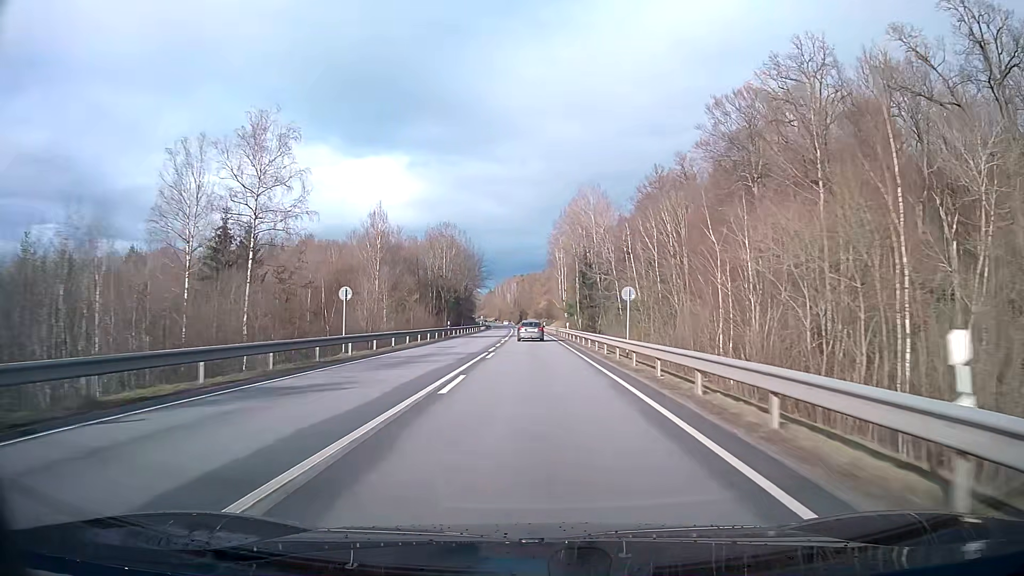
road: primary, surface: asphalt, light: Day
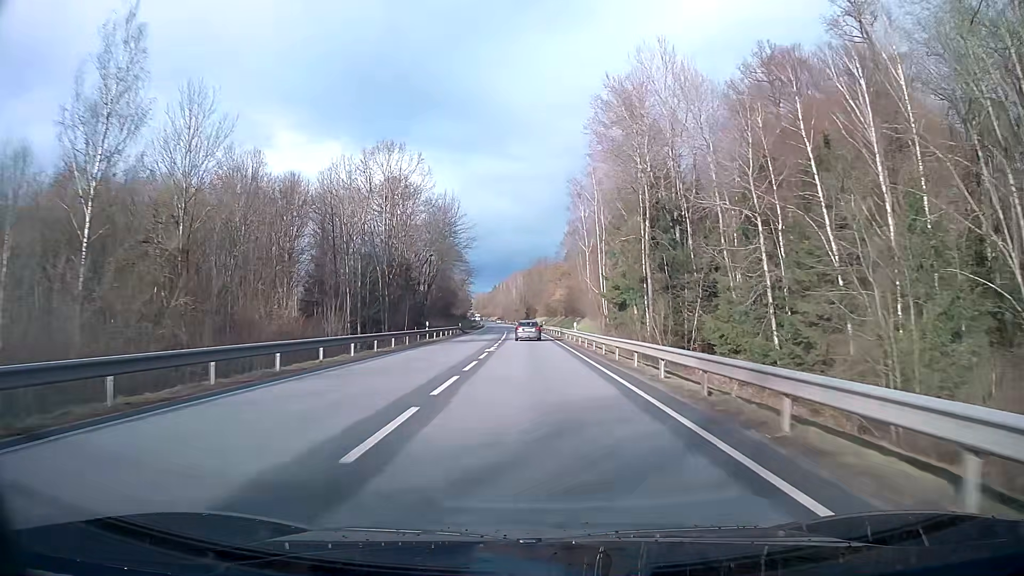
(-0.4, +60.3) m; -1°
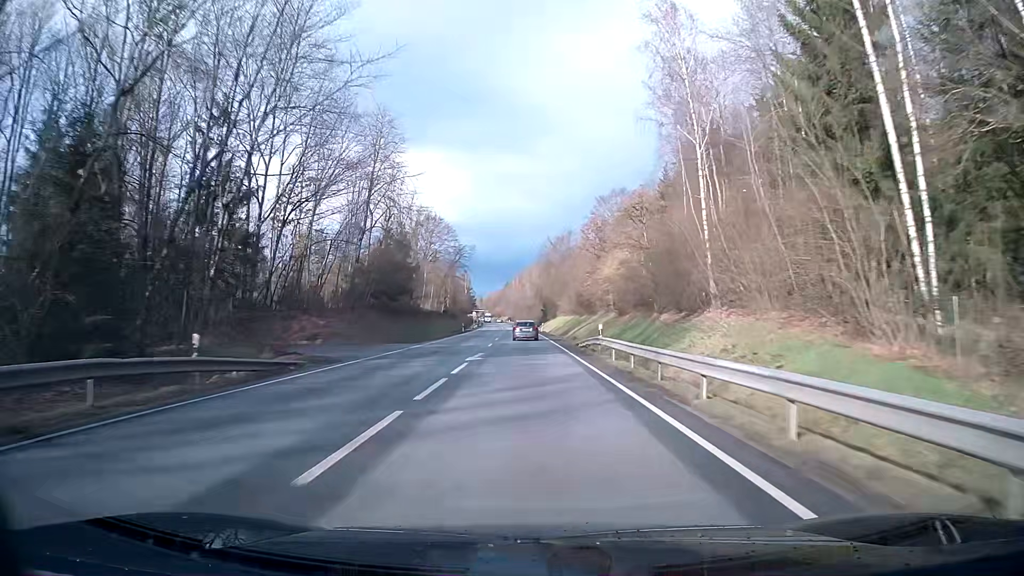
(-0.8, +61.0) m; -1°
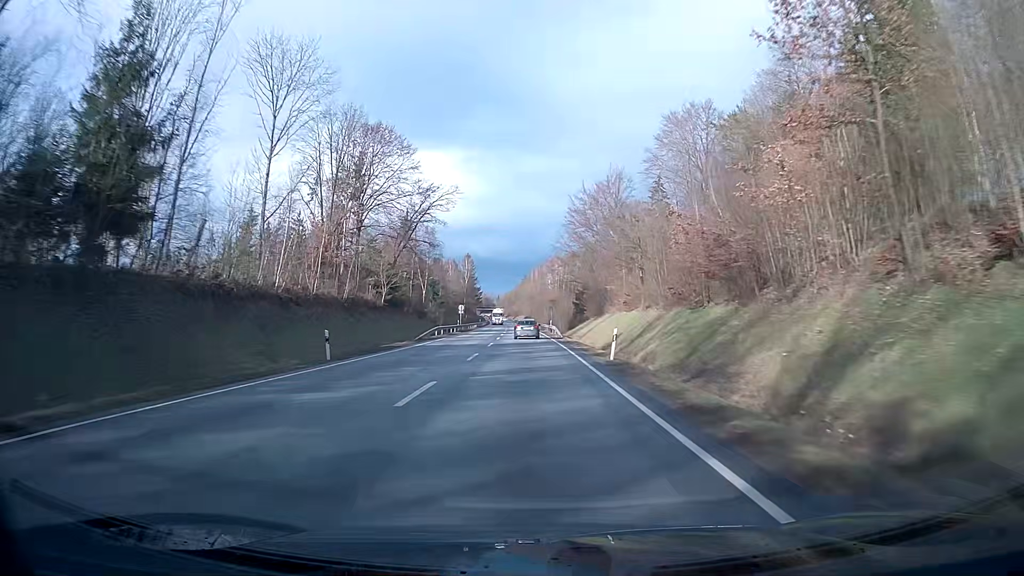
(-1.0, +61.8) m; -2°
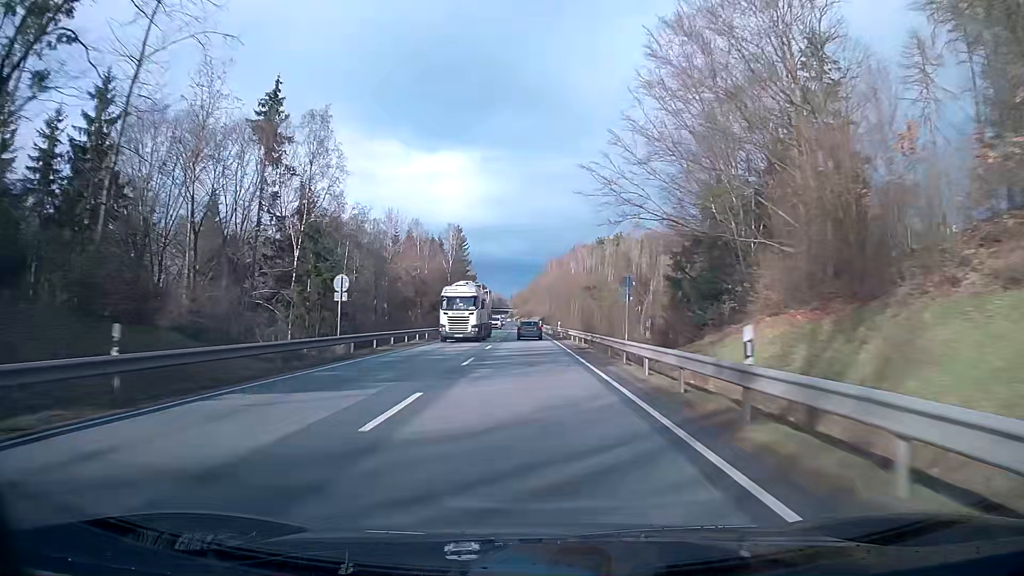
(-0.6, +62.6) m; -1°
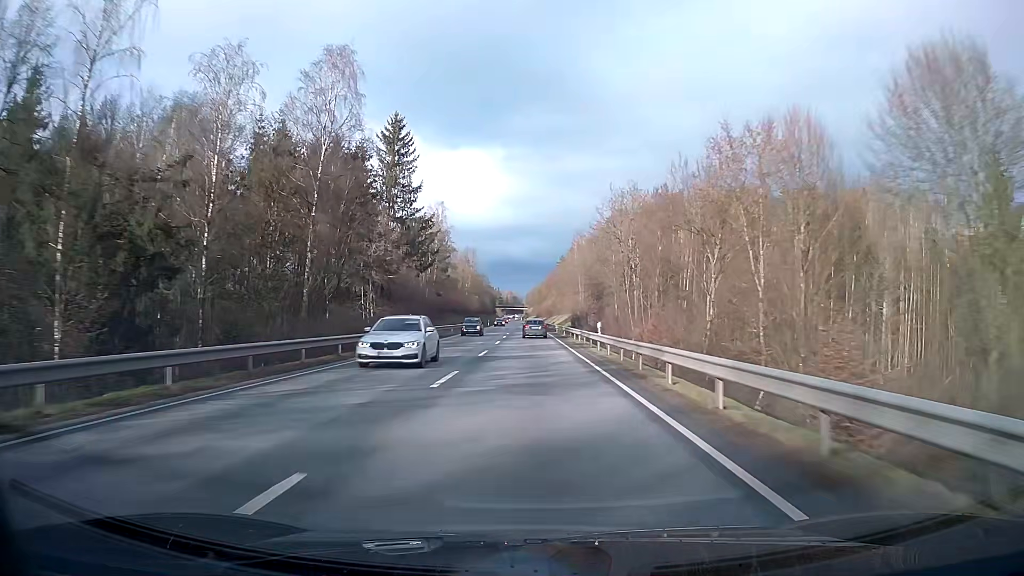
(-1.0, +78.8) m; -1°
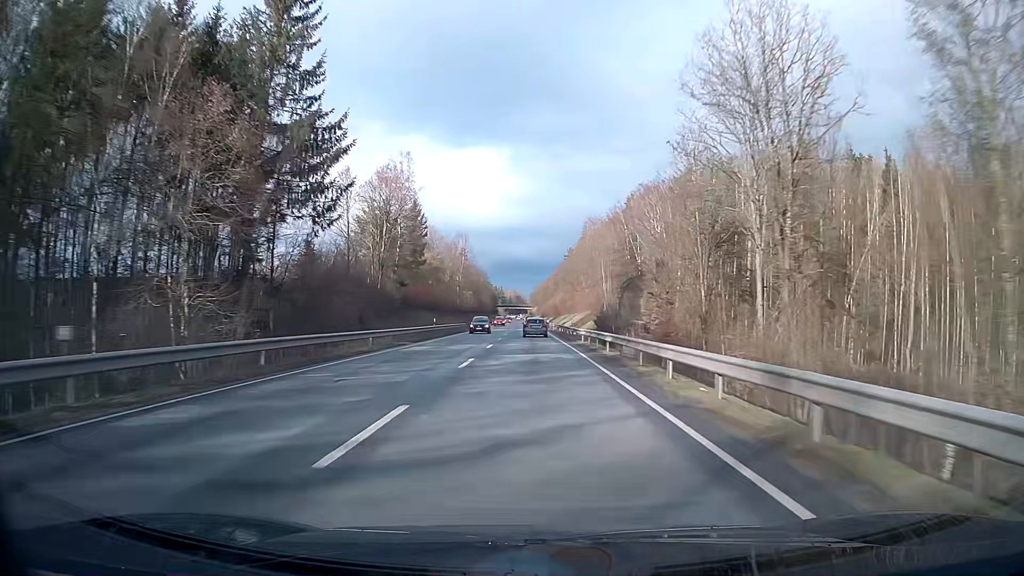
(-0.1, +31.6) m; 0°
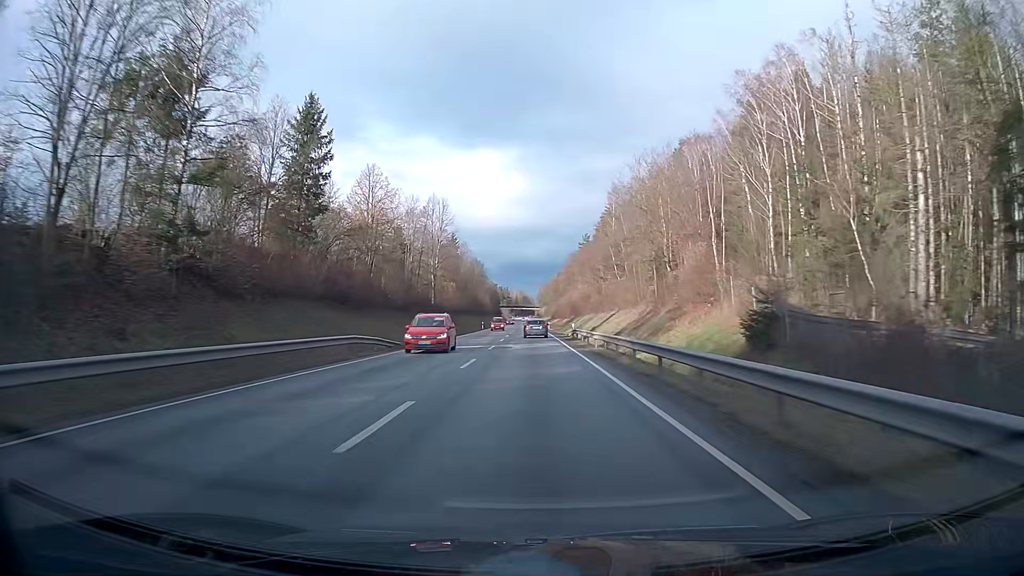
(-0.2, +47.3) m; -1°
(0, +10) (0, +20) (0, +30) (0, +40) (0, +50) (0, +60) (0, +70) (0, +80) (-1, +90) (-1, +100) m
